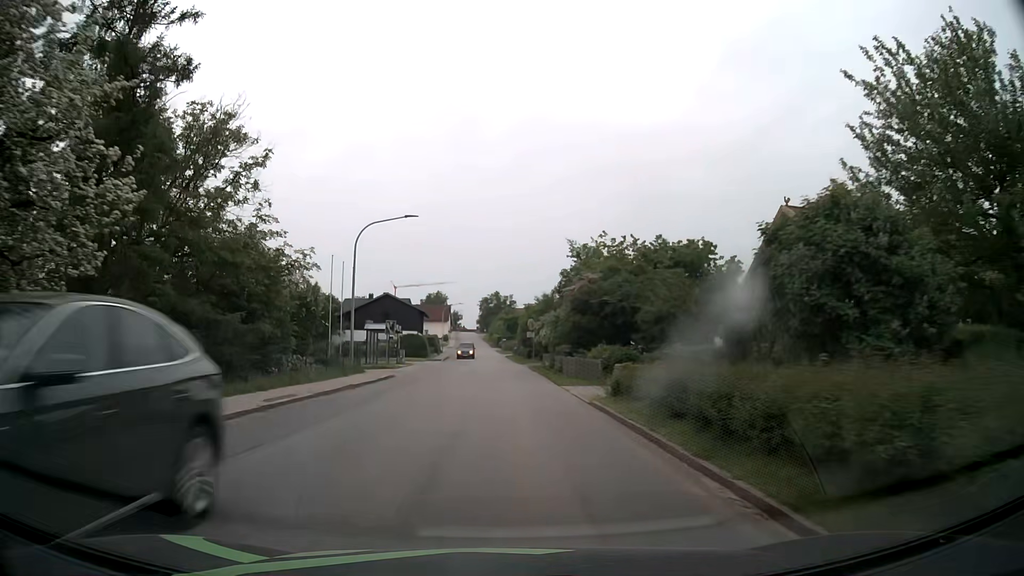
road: tertiary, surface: asphalt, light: Day
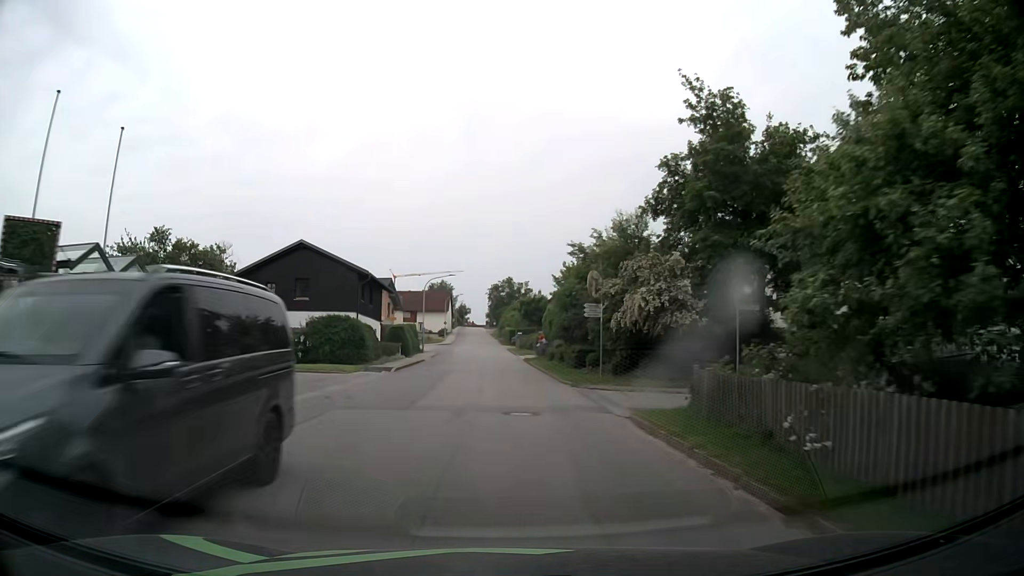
(-0.3, +35.9) m; -1°
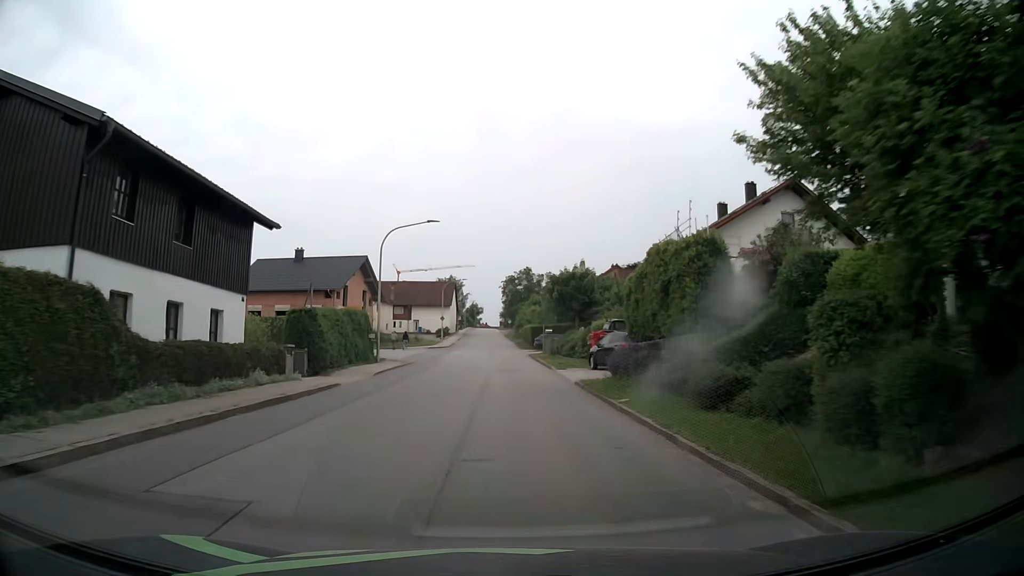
(-0.5, +28.6) m; -2°
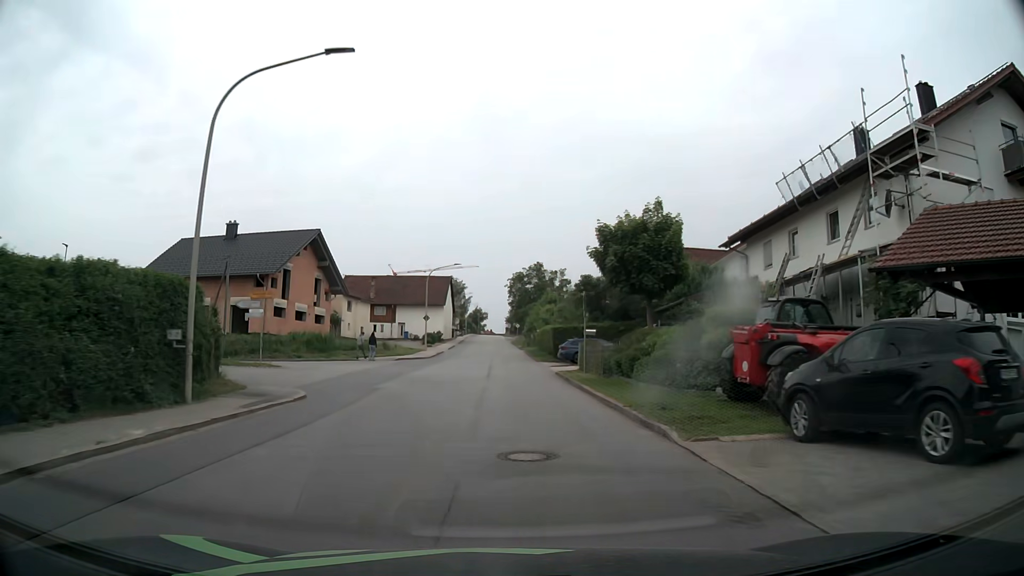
(0.0, +21.6) m; 0°
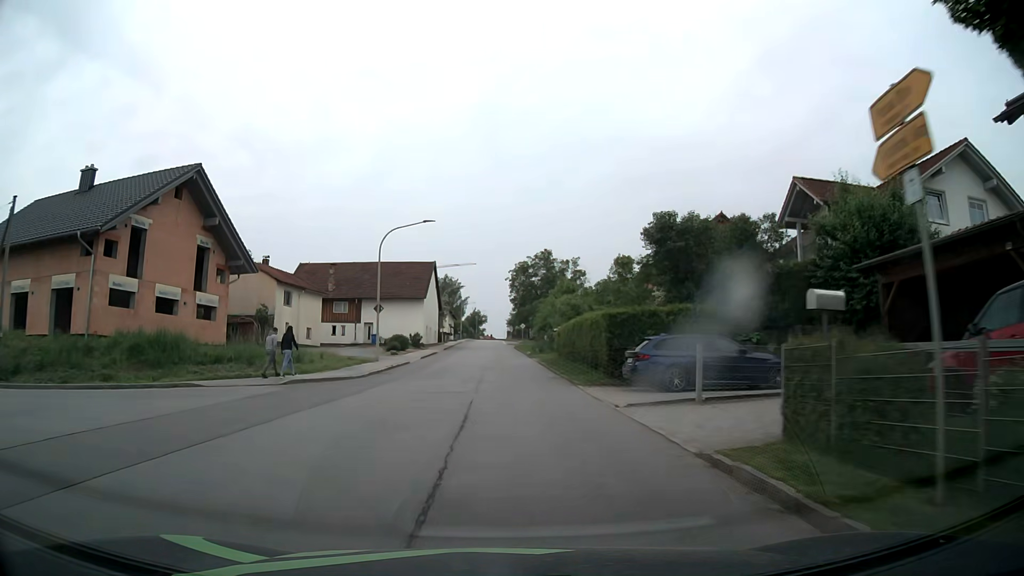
(0.0, +22.1) m; 0°
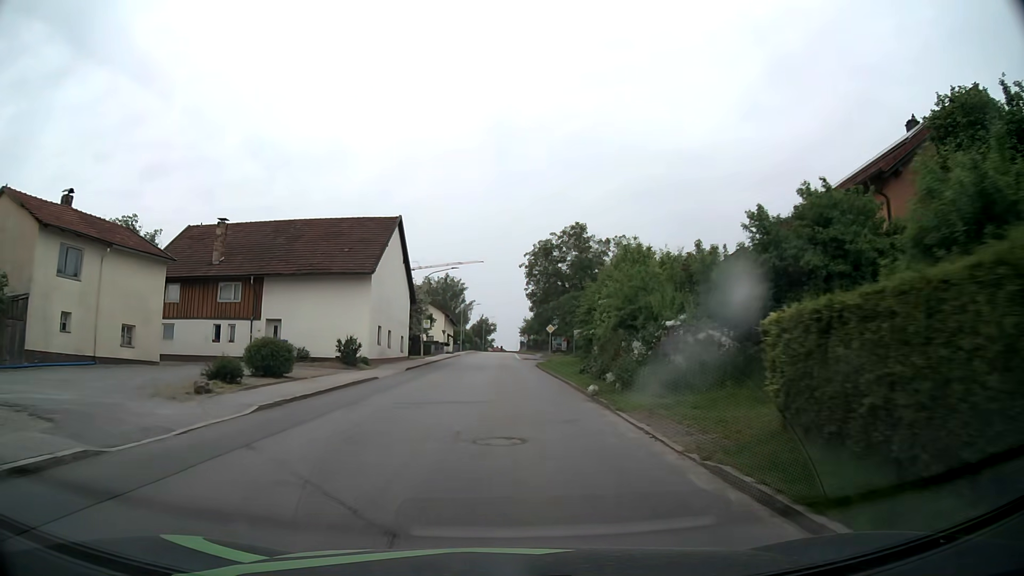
(-0.4, +30.5) m; -1°
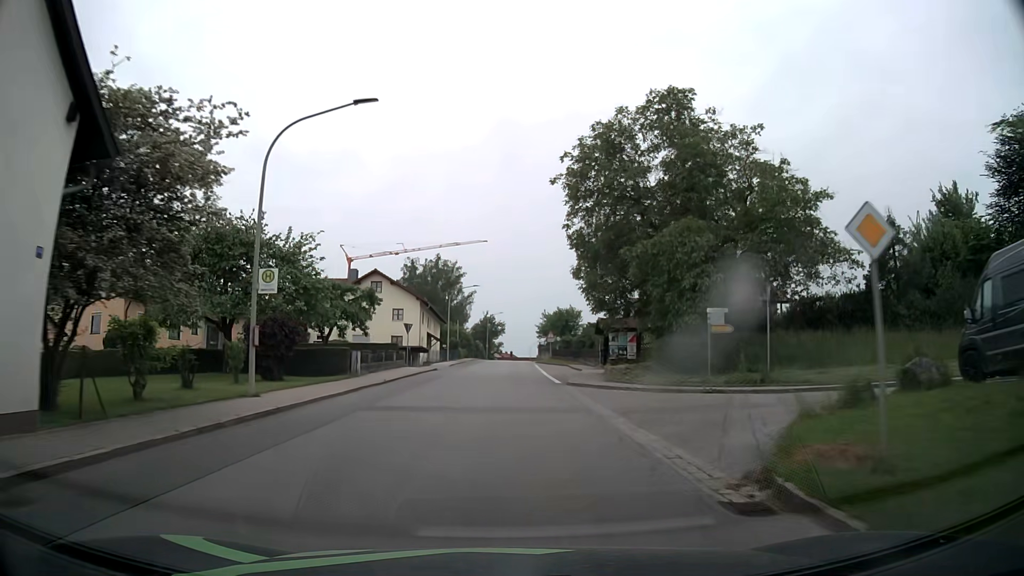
(-0.2, +38.4) m; 0°
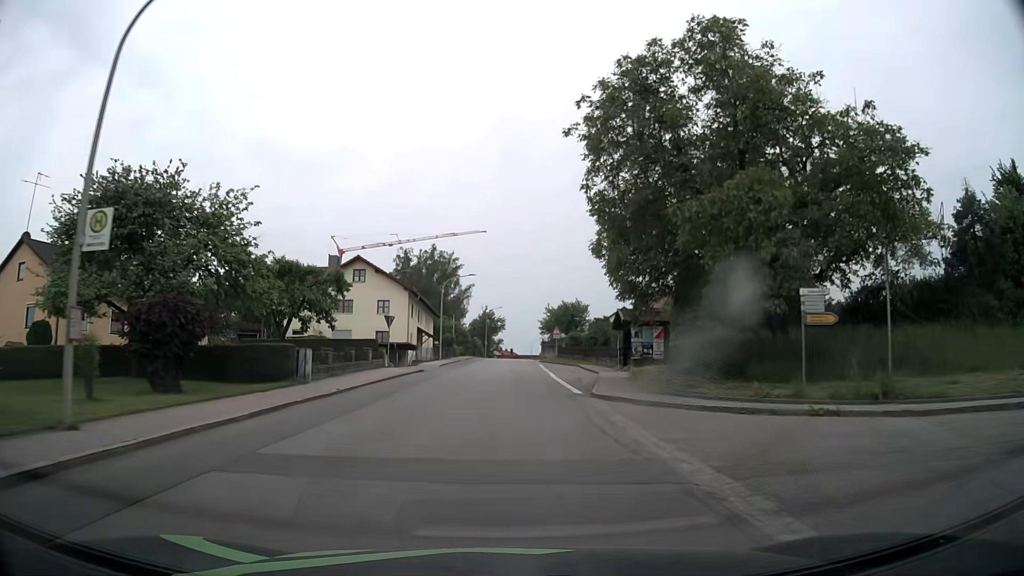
(0.0, +7.6) m; 0°
(0, +10) (0, +20) (0, +30) (0, +40) (0, +50) (0, +60) (0, +70) (+1, +80) (+1, +90) (+2, +100) m
